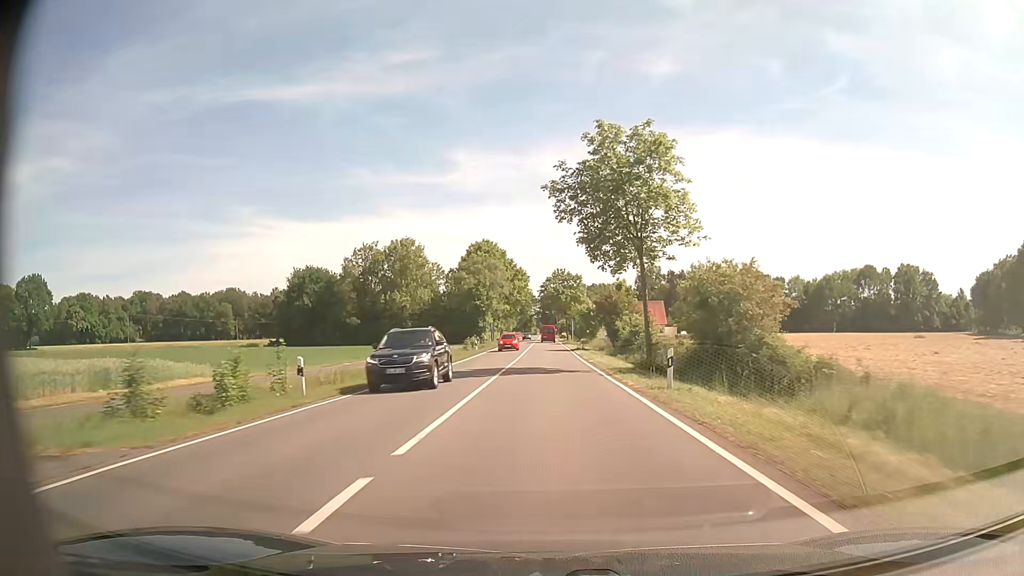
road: tertiary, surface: asphalt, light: Day
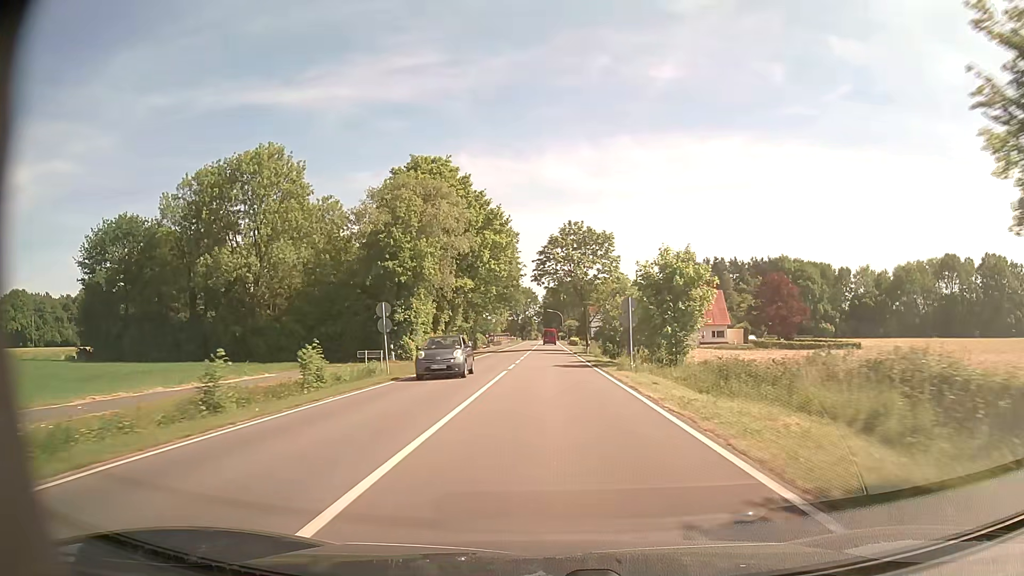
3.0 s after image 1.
(0.0, +54.0) m; 0°
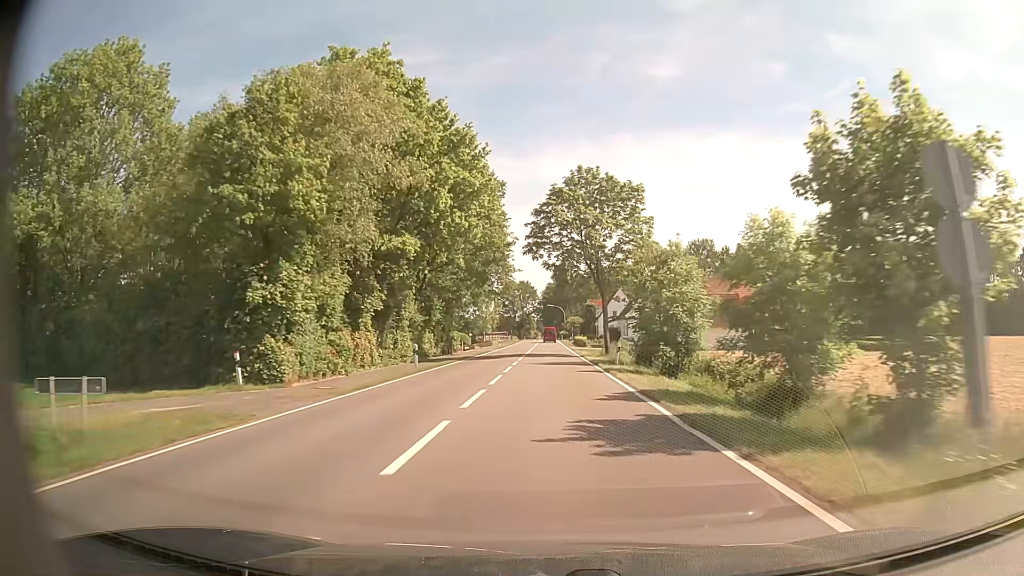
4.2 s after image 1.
(0.0, +21.5) m; 0°
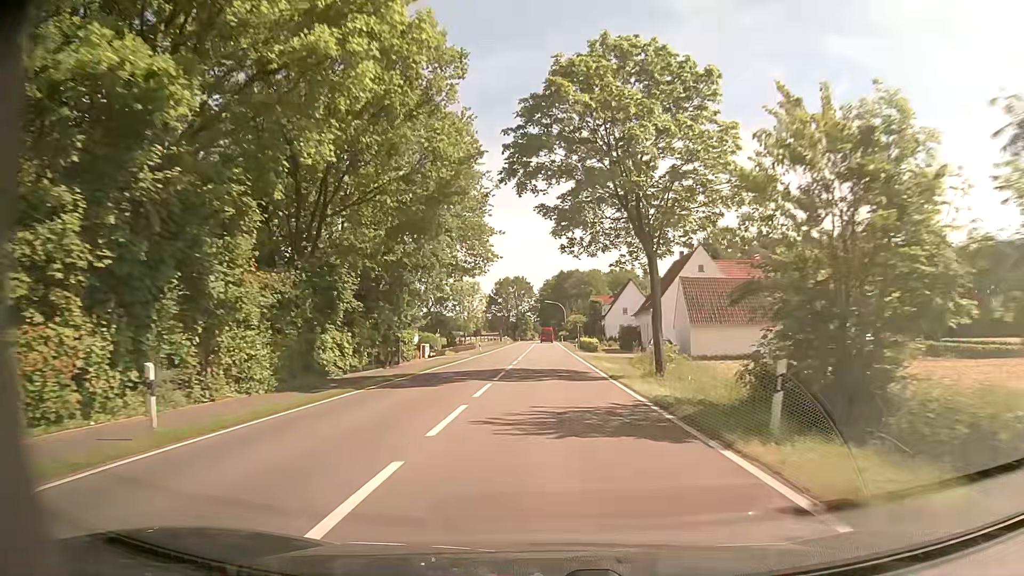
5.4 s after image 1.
(0.0, +21.4) m; 0°
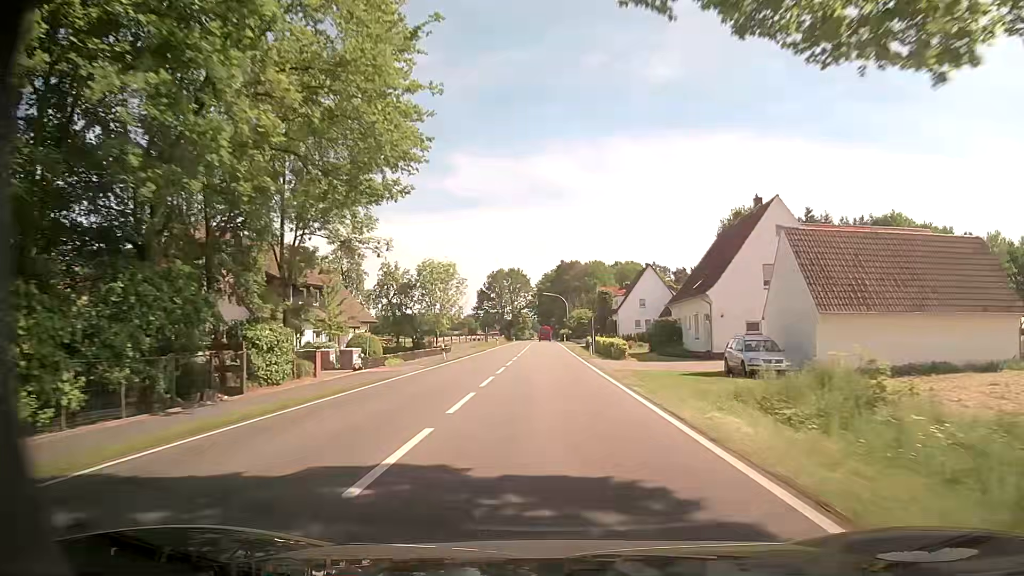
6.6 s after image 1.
(0.0, +21.5) m; 0°
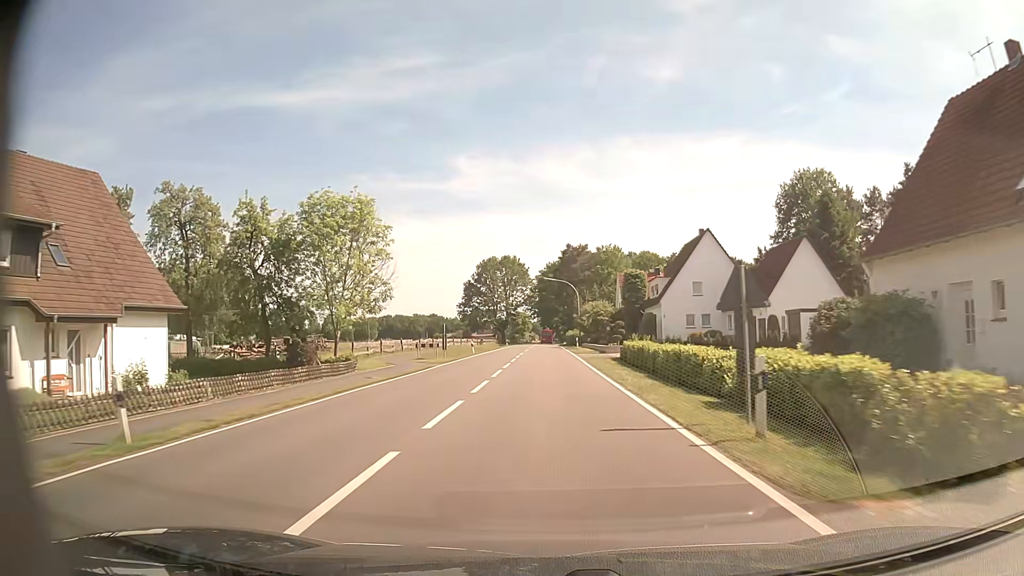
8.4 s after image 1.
(+0.1, +32.2) m; 0°
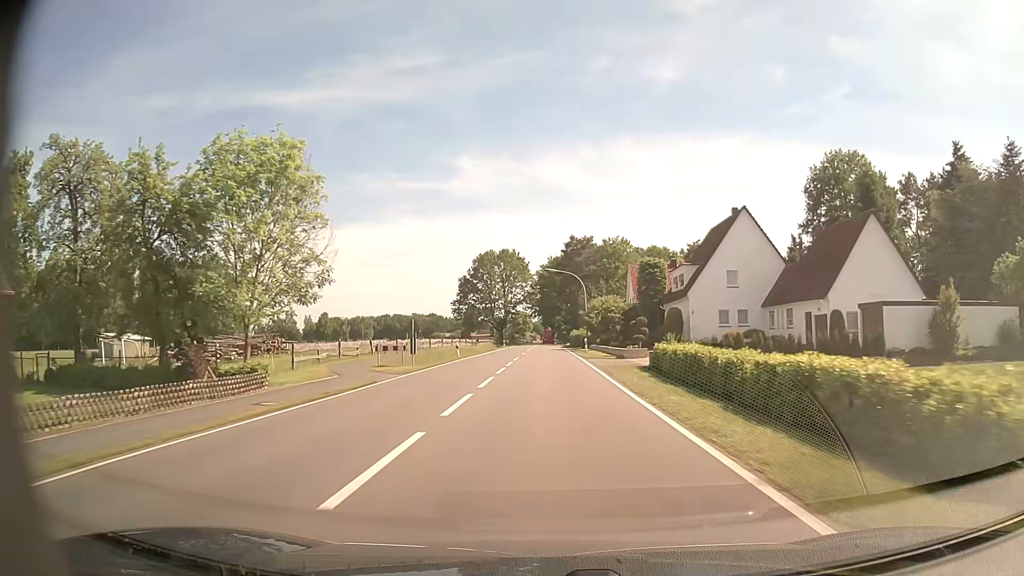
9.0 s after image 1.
(0.0, +10.7) m; 0°
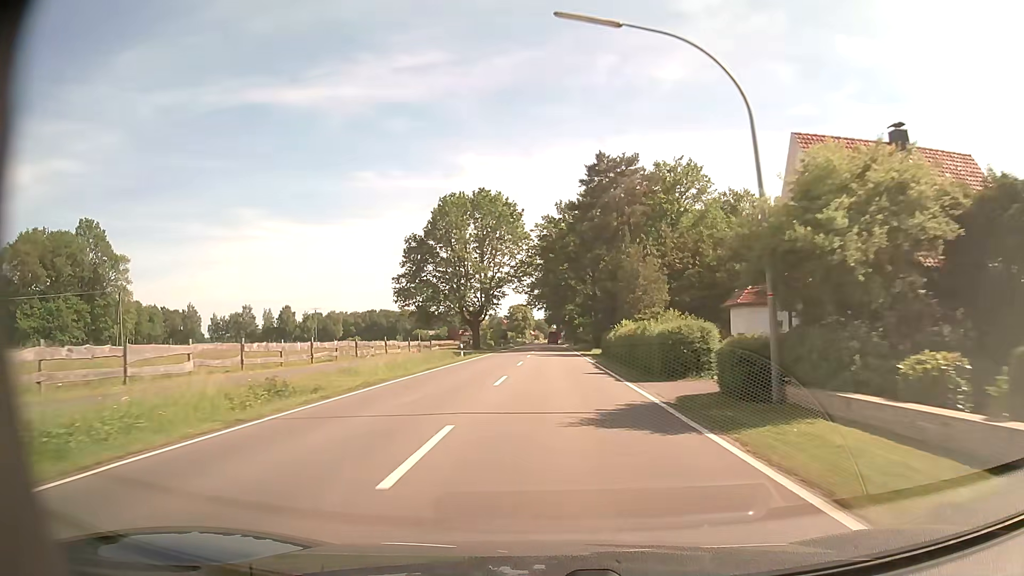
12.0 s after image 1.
(-0.3, +53.6) m; 0°
(0, +10) (0, +20) (0, +30) (0, +40) (0, +50) (0, +60) (+1, +70) (+1, +80) (+1, +90) (+1, +100) m
